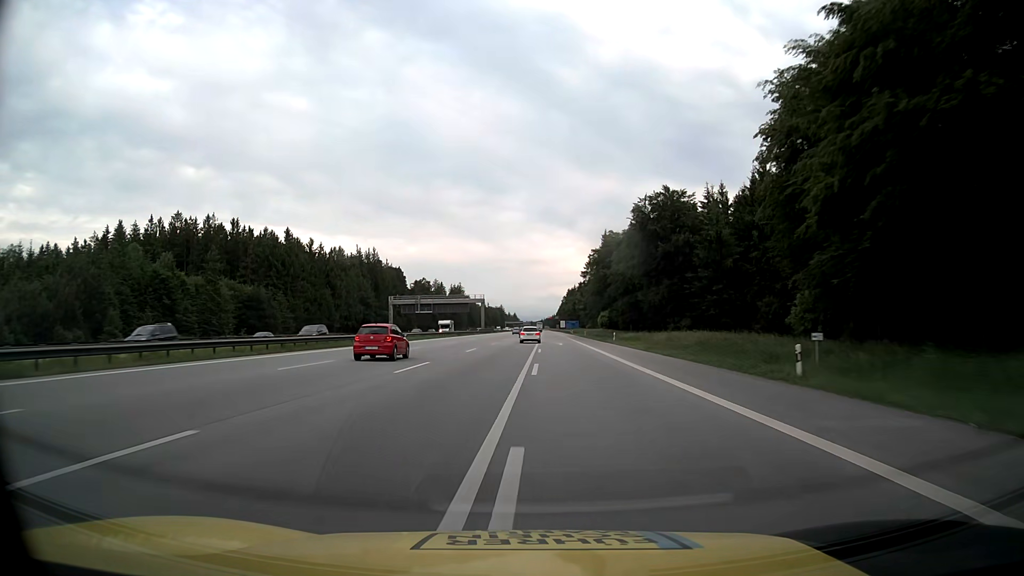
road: motorway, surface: asphalt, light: Day
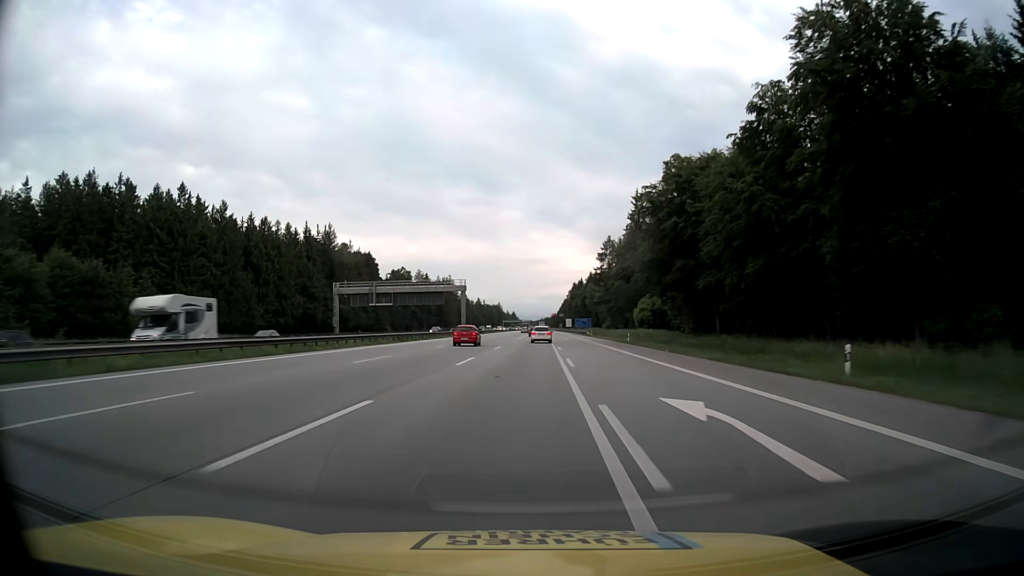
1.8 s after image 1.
(0.0, +50.0) m; 0°
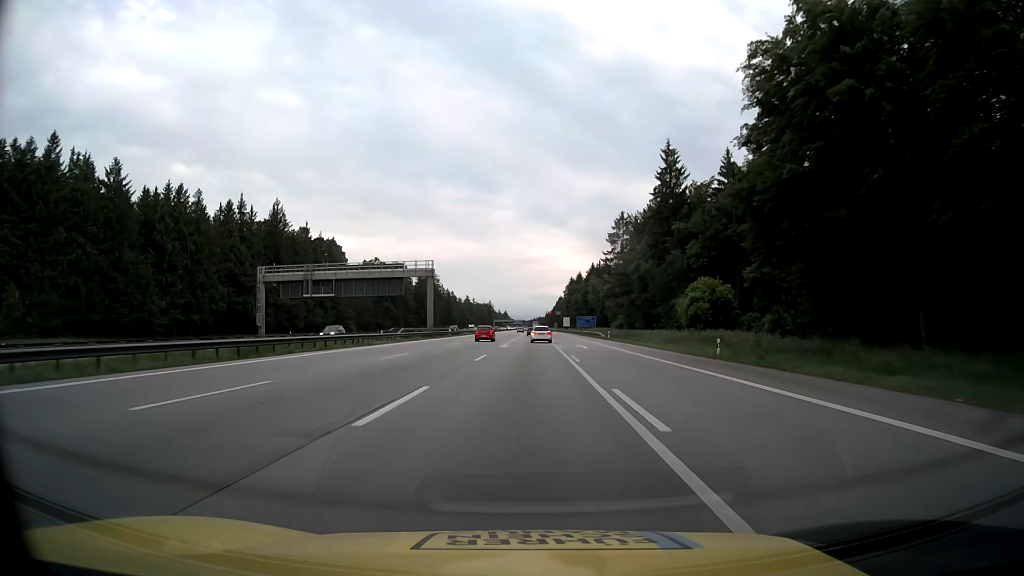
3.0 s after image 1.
(+0.1, +33.2) m; +1°
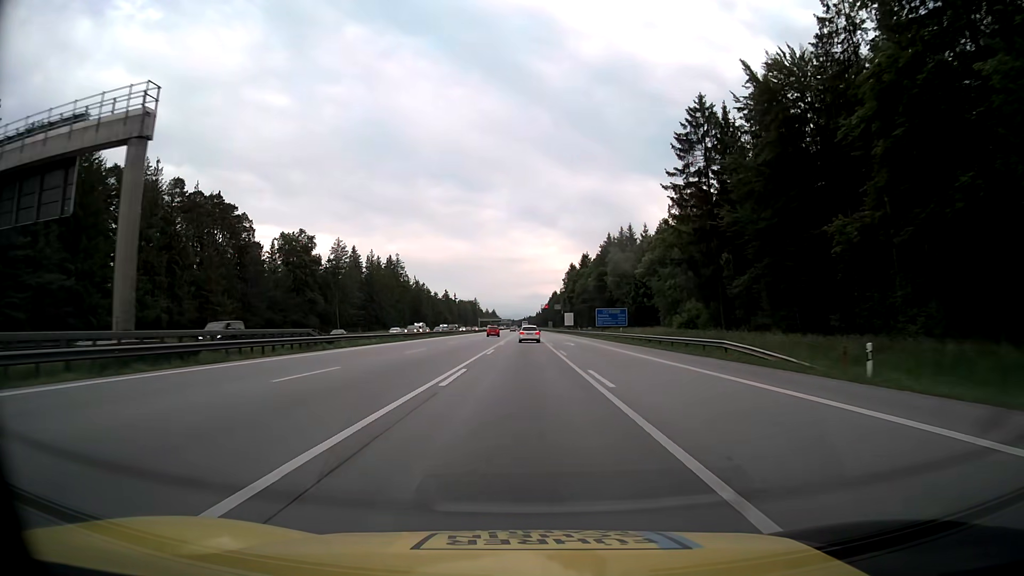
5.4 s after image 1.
(+0.5, +65.8) m; +1°
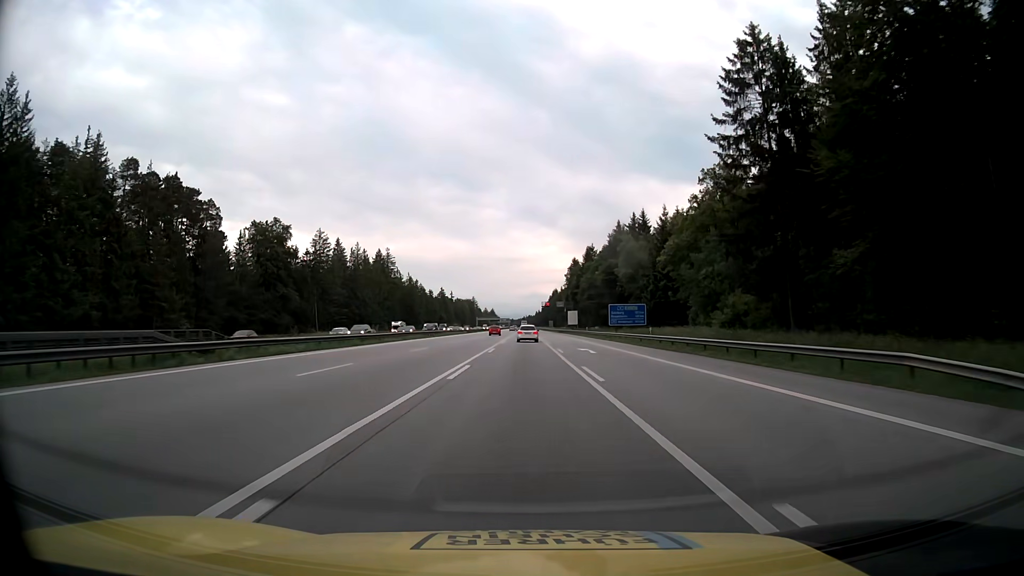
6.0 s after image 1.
(0.0, +16.3) m; 0°
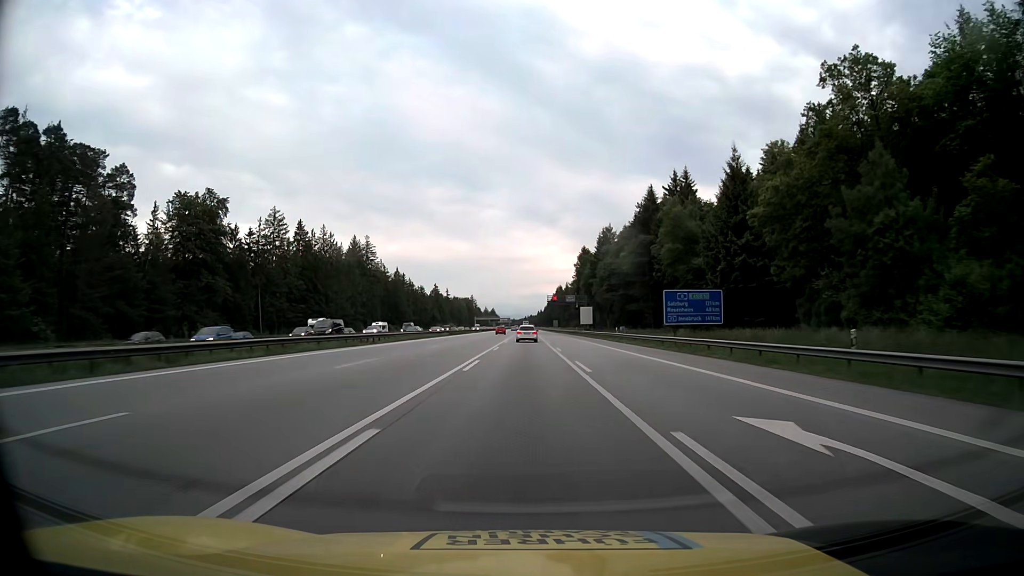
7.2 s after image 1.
(0.0, +32.5) m; 0°
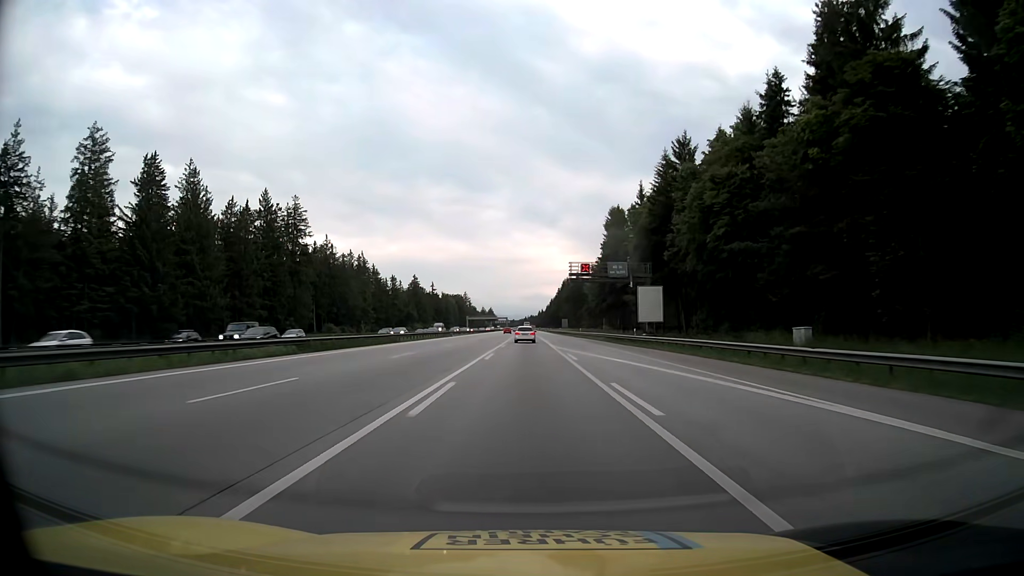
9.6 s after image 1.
(-0.2, +64.4) m; 0°
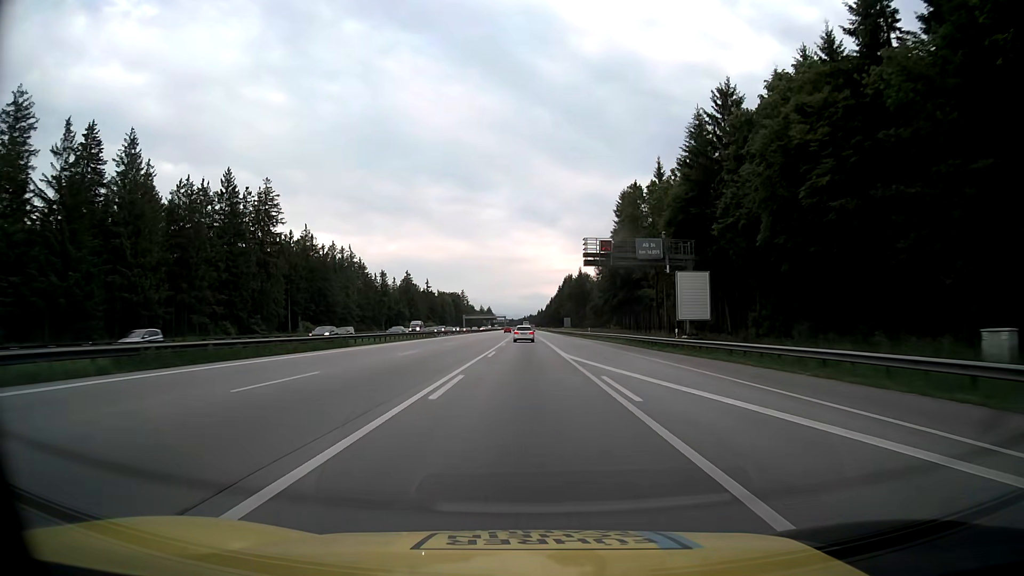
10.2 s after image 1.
(0.0, +16.0) m; 0°
(0, +10) (0, +20) (0, +30) (0, +40) (0, +50) (0, +60) (0, +70) (0, +80) (0, +90) (0, +100) m
